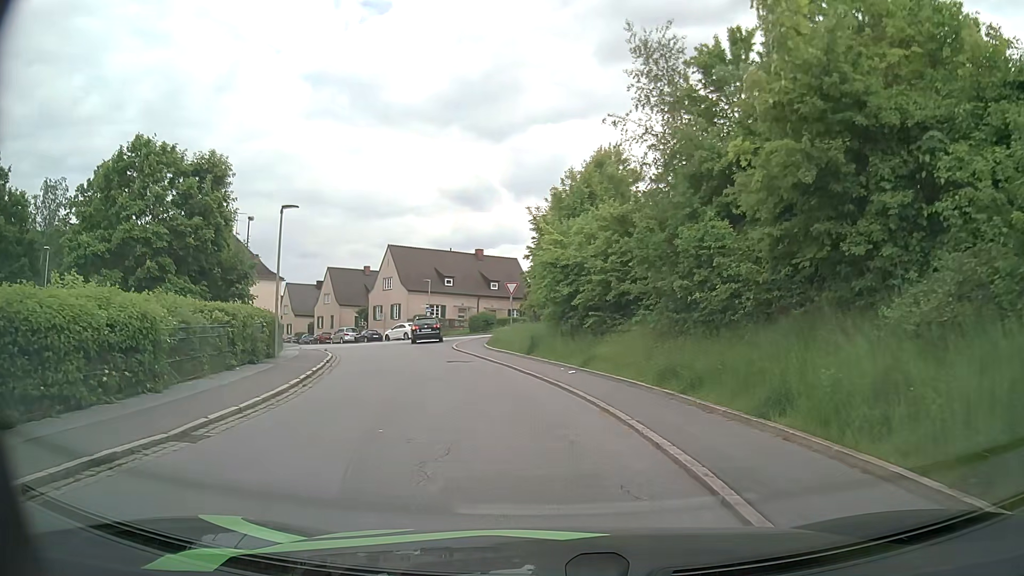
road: residential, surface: asphalt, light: Day
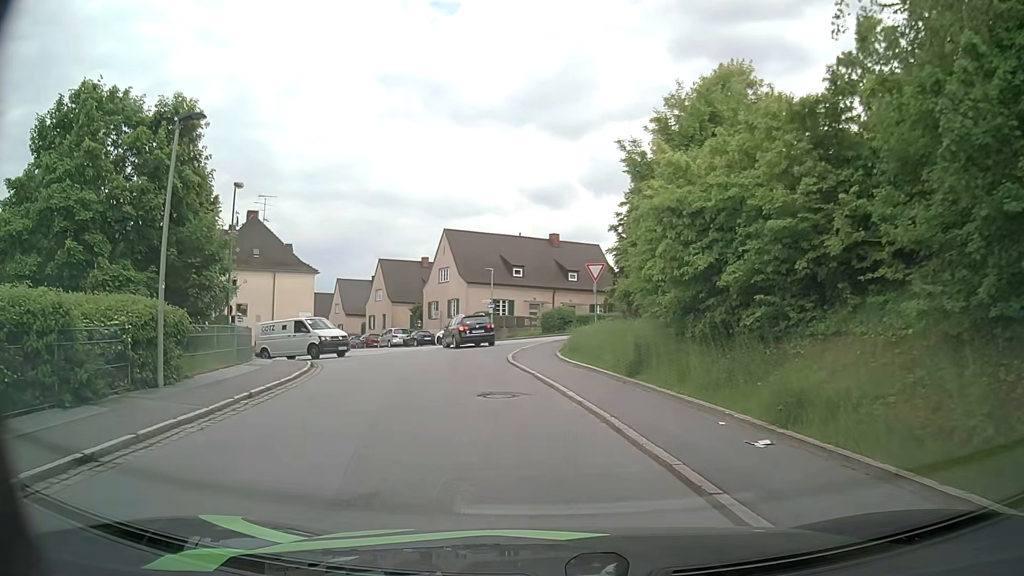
(-0.5, +11.1) m; -7°
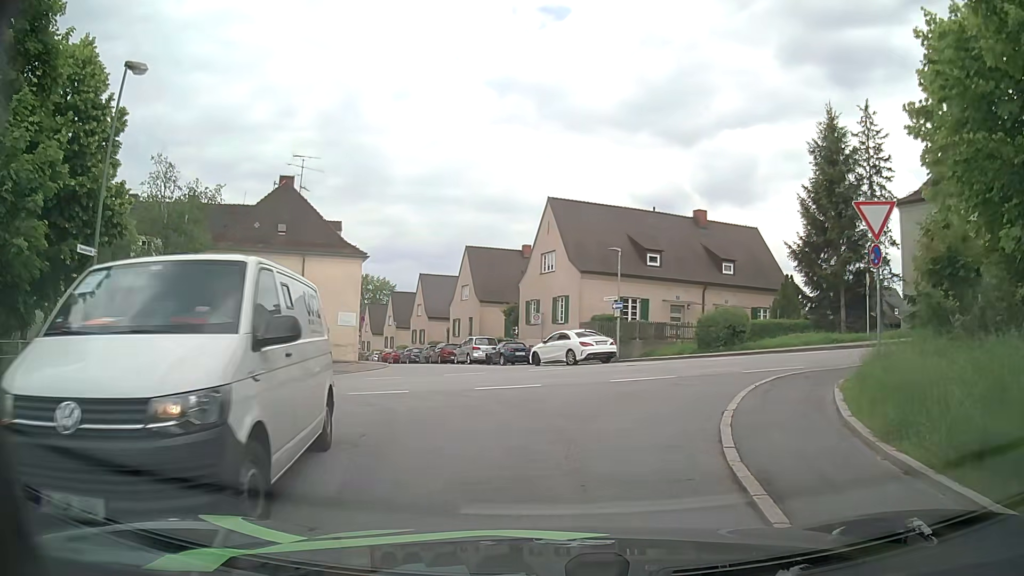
(-1.5, +16.0) m; -9°
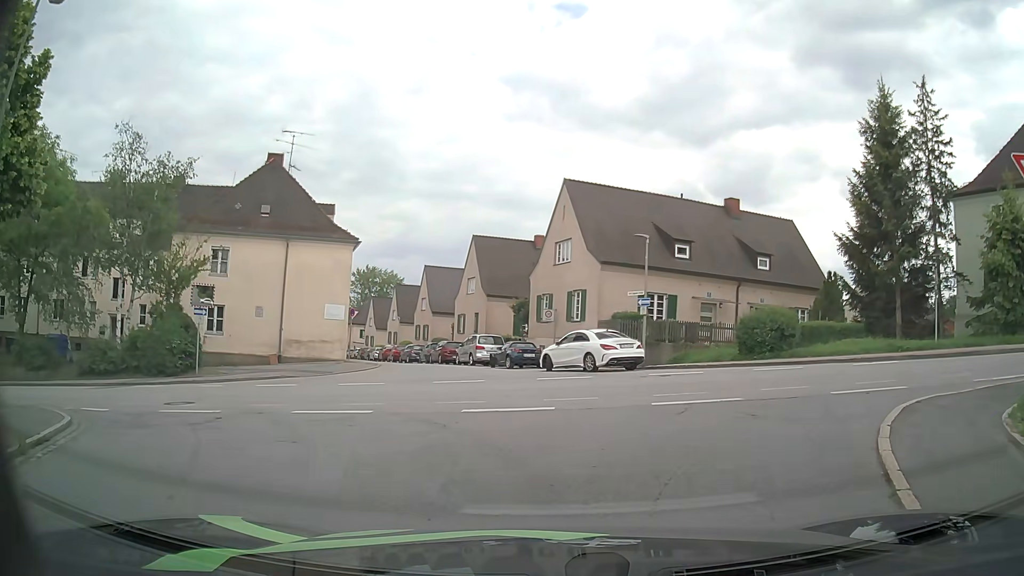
(-0.1, +4.3) m; -2°
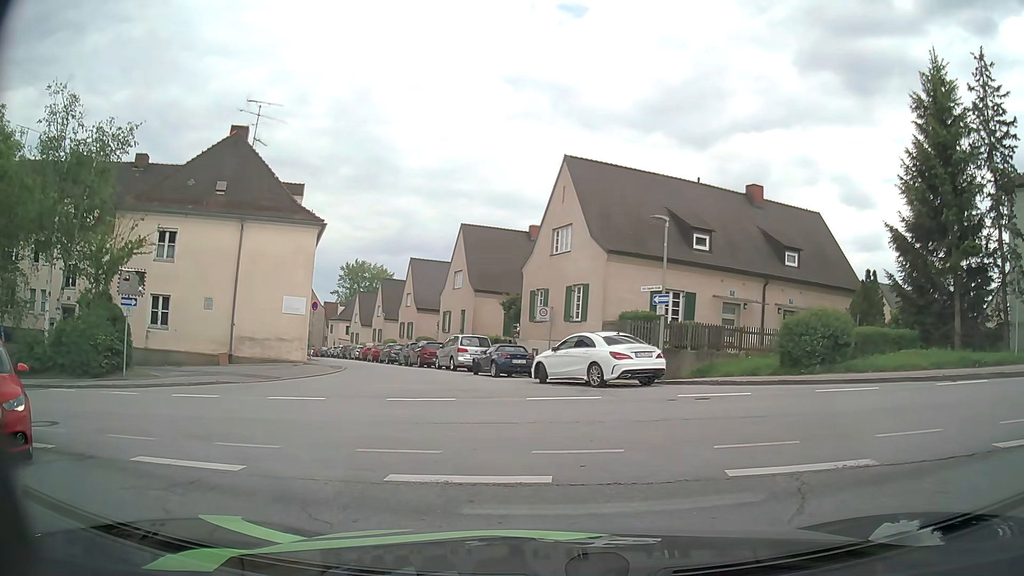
(0.0, +4.7) m; -2°
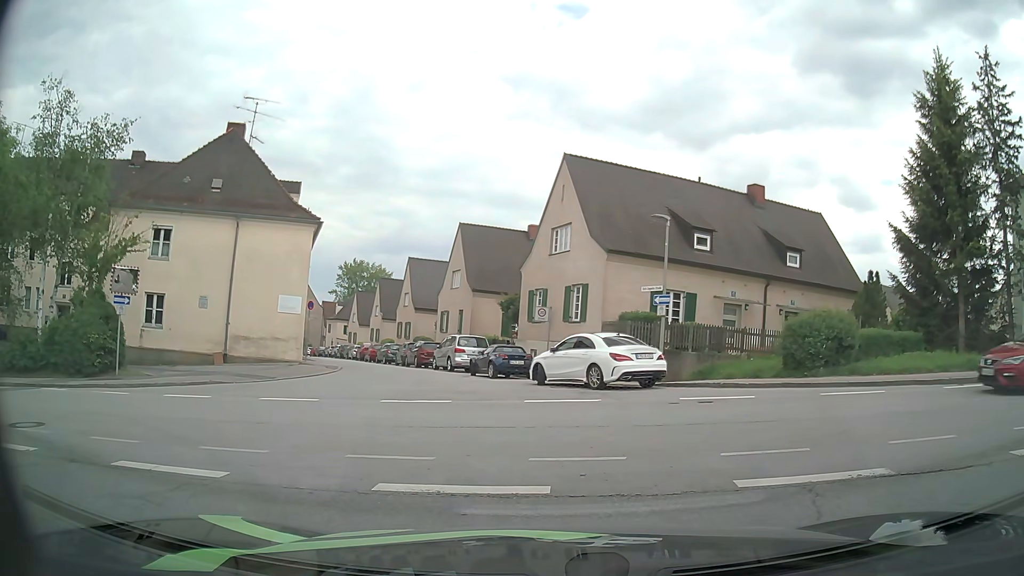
(0.0, +0.3) m; 0°
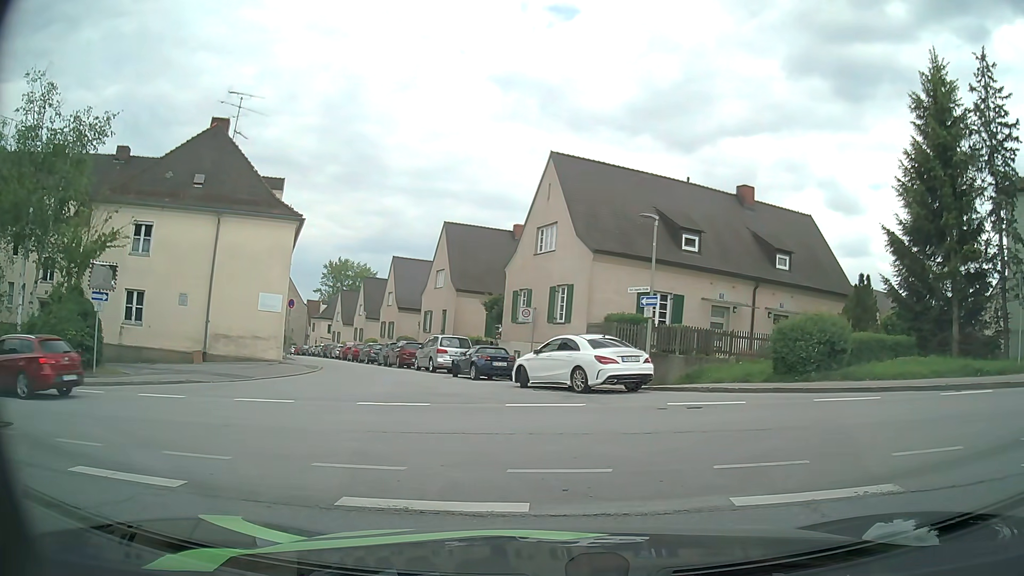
(0.0, +0.5) m; 0°
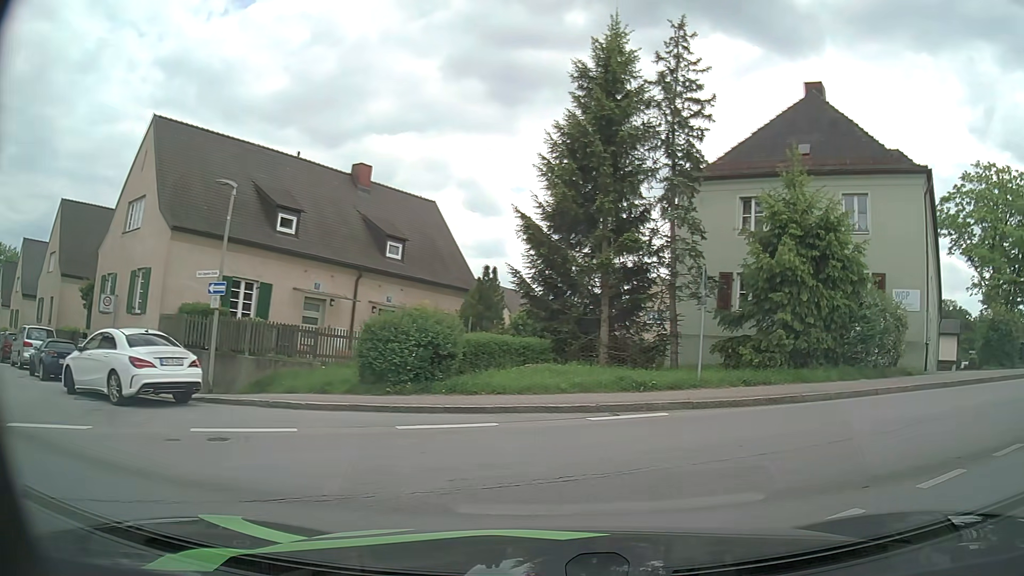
(+1.2, +4.0) m; +34°
(+5, +8) (+13, +13) (+23, +17) (+32, +19) (+42, +22) (+52, +23) (+62, +24) (+72, +24) (+82, +24) (+92, +25) m
